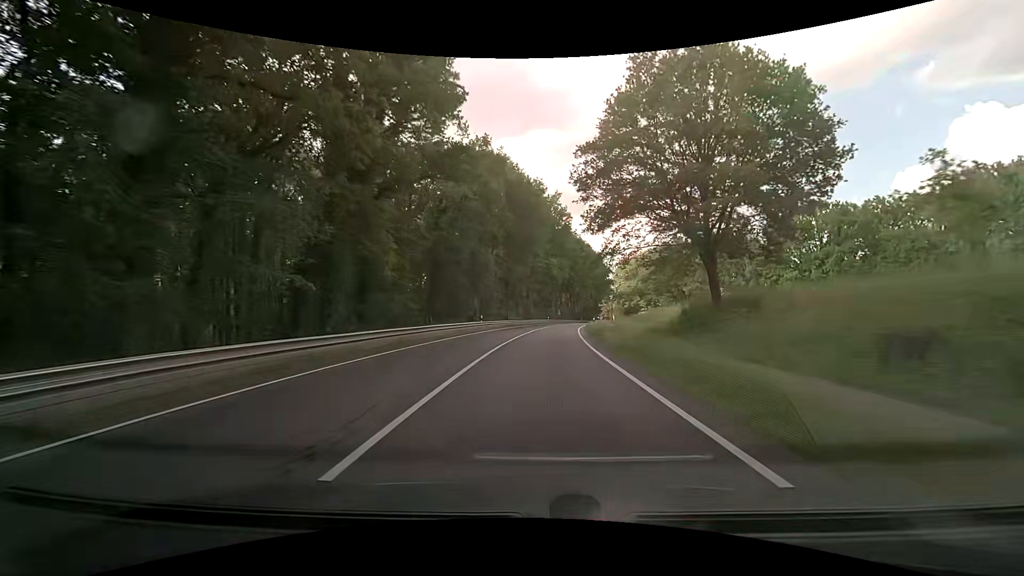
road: primary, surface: asphalt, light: Day
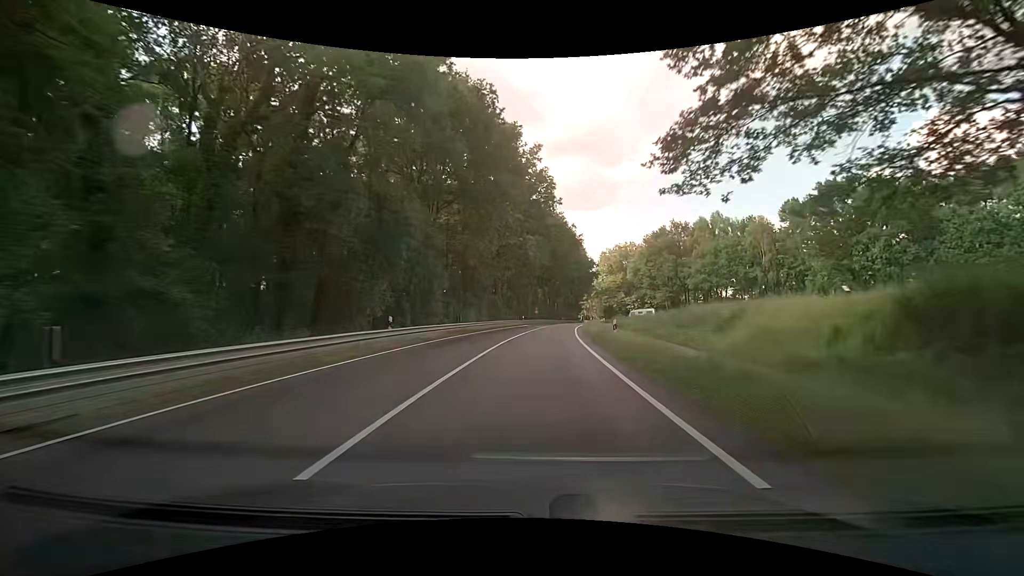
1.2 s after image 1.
(+0.8, +22.0) m; +3°
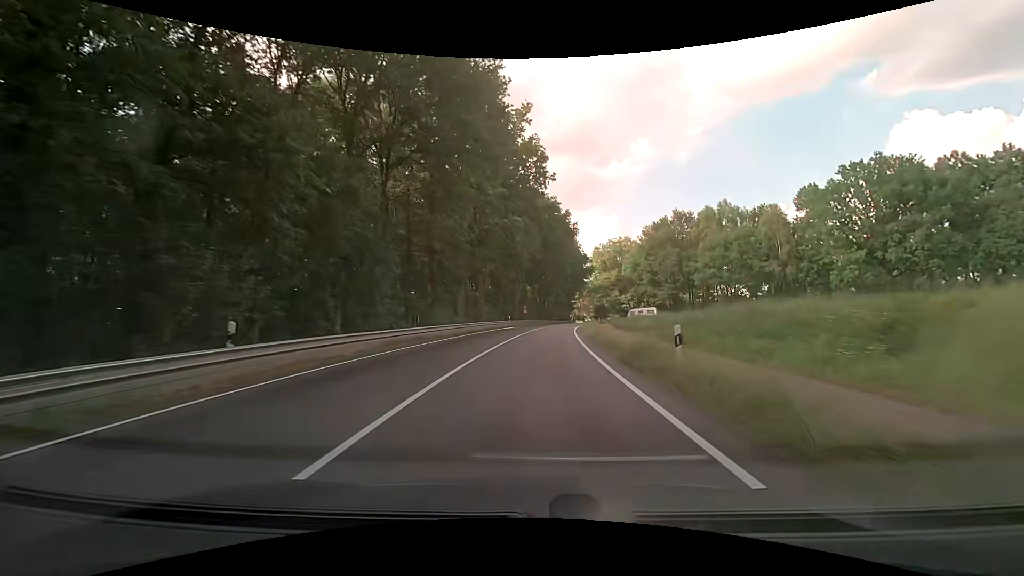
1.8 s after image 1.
(+0.2, +10.9) m; +1°
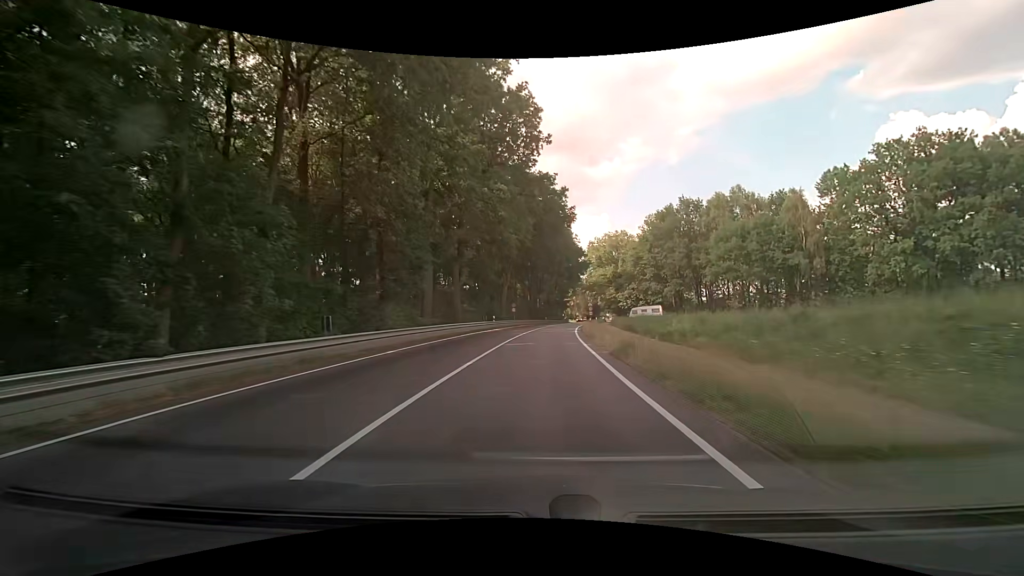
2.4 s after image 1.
(+0.2, +10.8) m; +2°
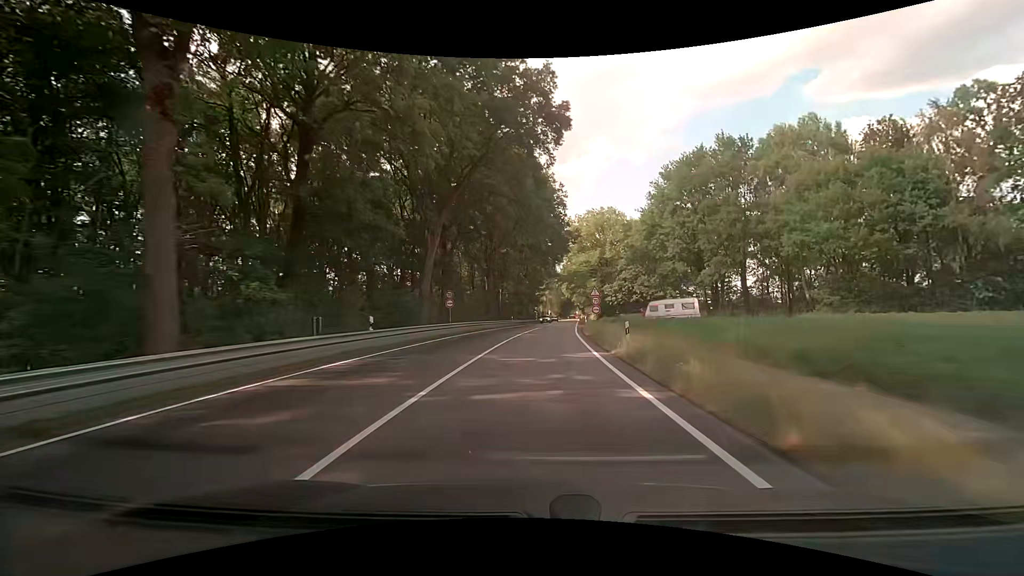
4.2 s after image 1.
(+1.0, +32.0) m; +4°
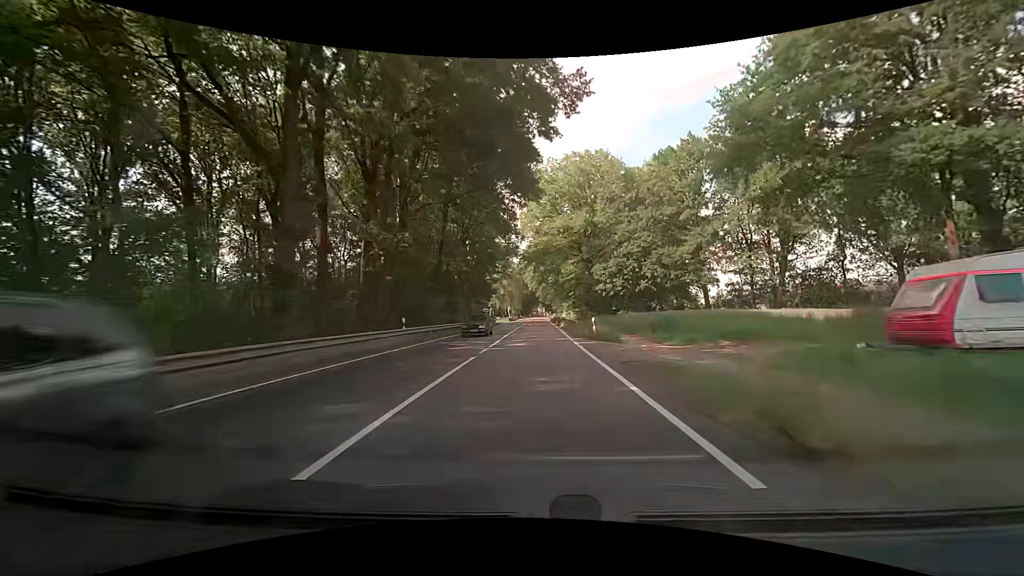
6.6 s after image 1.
(+1.7, +41.5) m; +4°
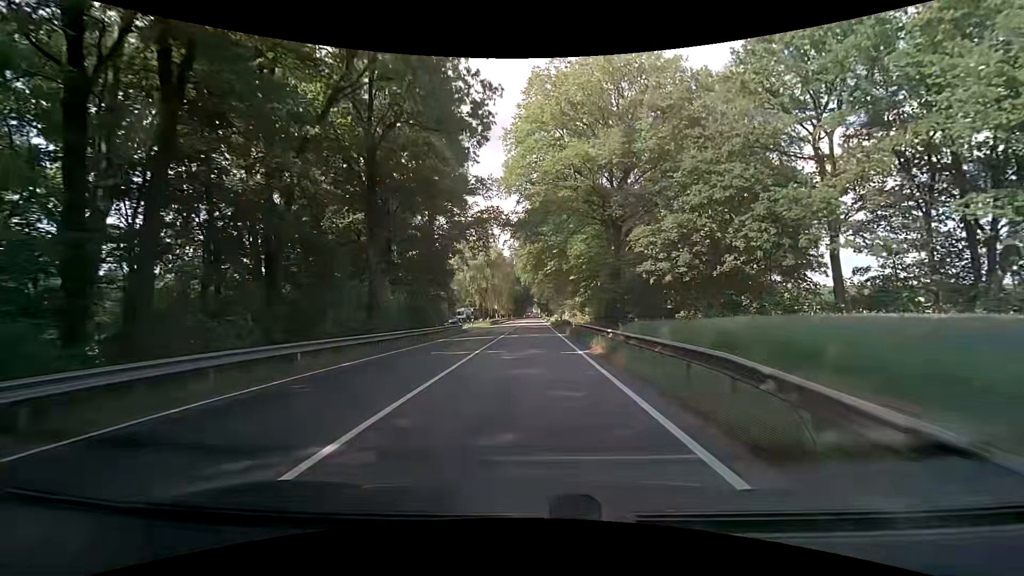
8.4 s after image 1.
(+0.7, +31.0) m; +1°
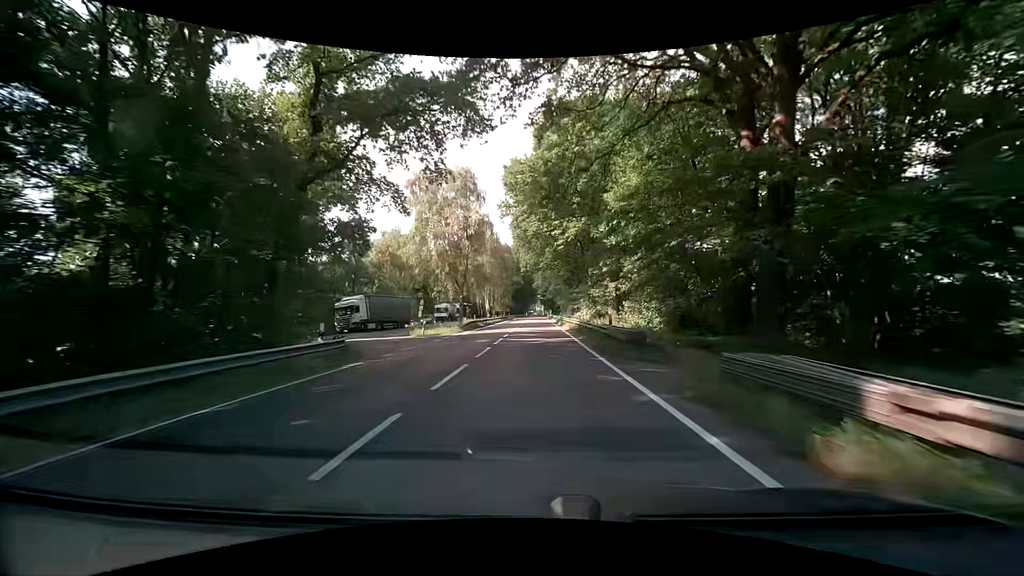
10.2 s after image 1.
(-0.2, +31.1) m; 0°
(0, +10) (0, +20) (0, +30) (0, +40) (0, +50) (0, +60) (0, +70) (0, +80) (+1, +90) (+1, +100) m
